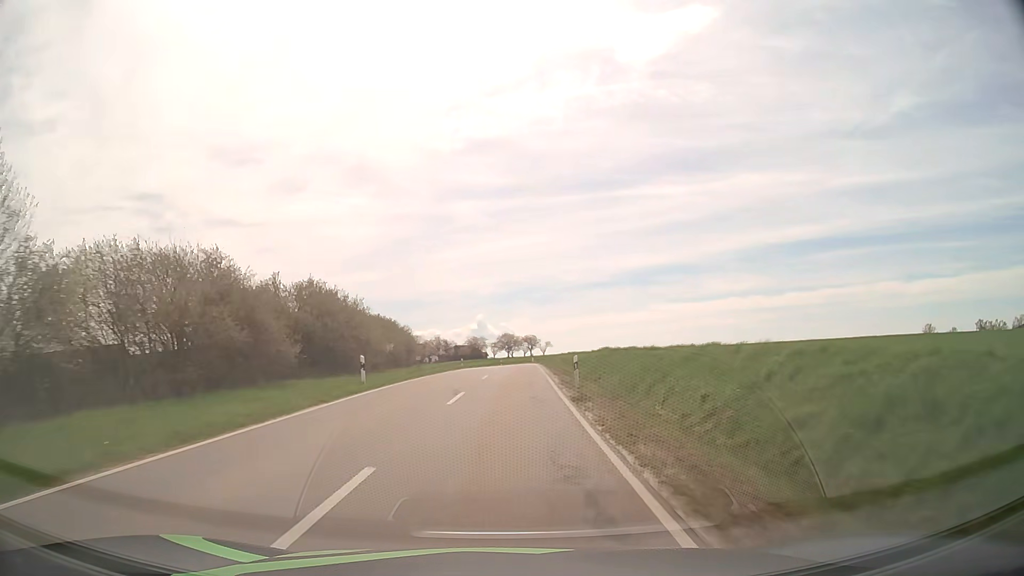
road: tertiary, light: Day
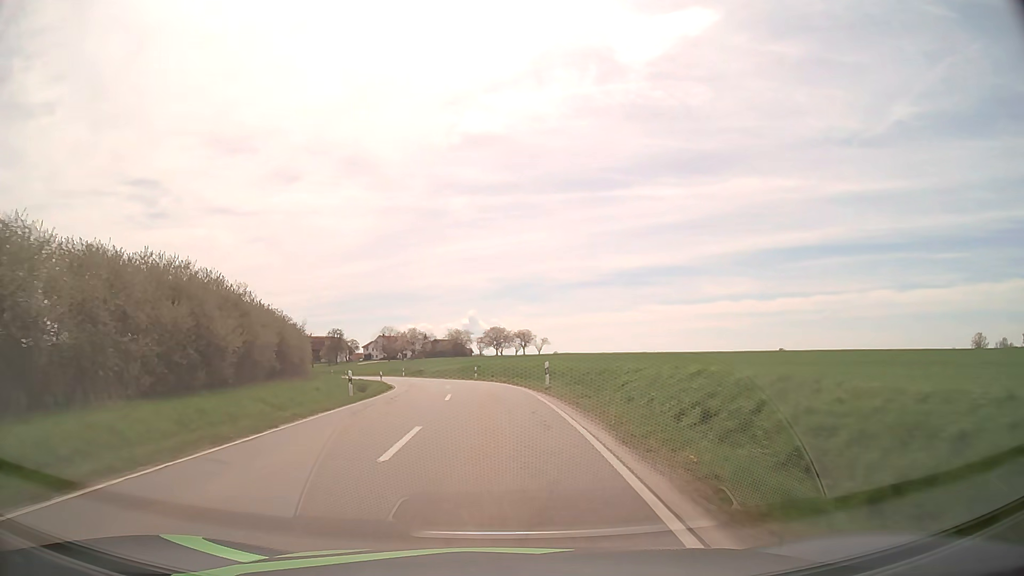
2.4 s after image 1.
(+1.0, +43.2) m; +1°
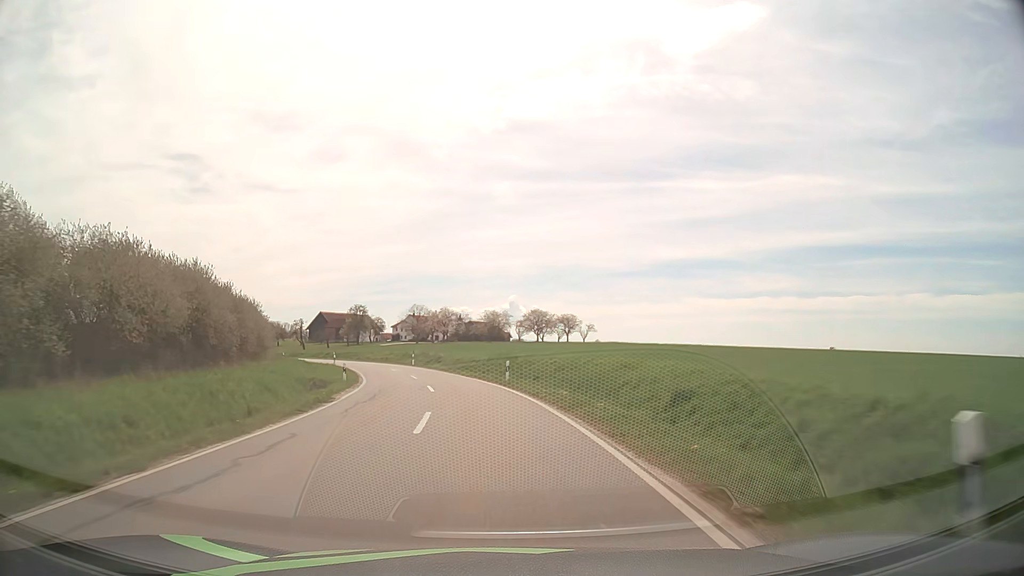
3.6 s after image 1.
(-0.6, +21.3) m; -3°
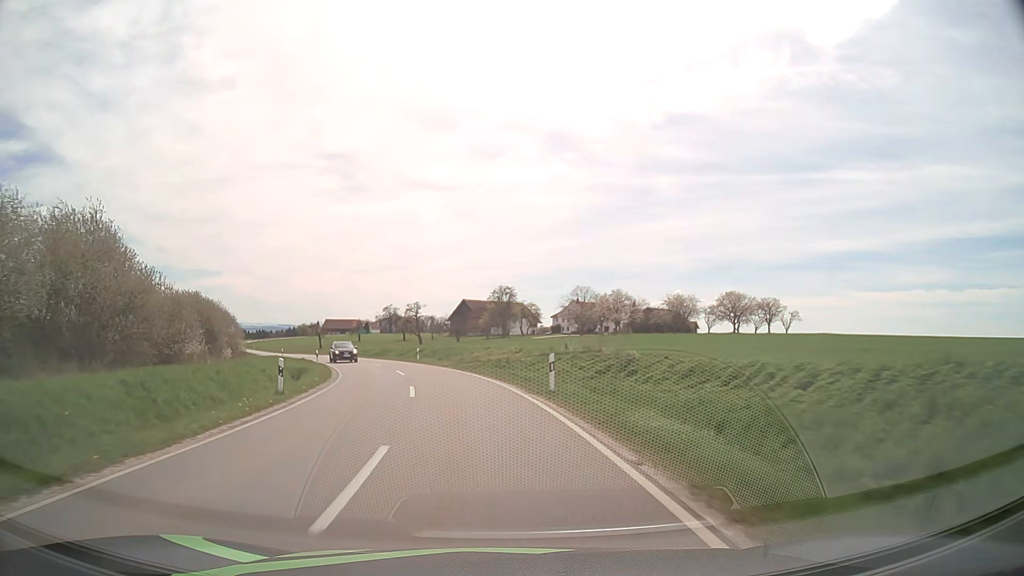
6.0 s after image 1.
(-4.7, +42.3) m; -14°
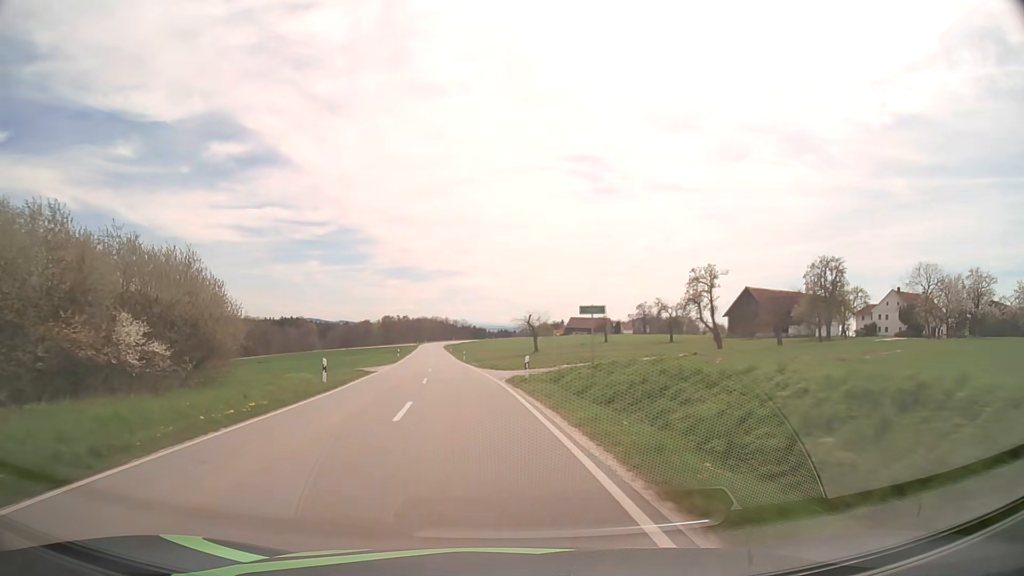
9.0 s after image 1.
(-10.1, +52.0) m; -21°
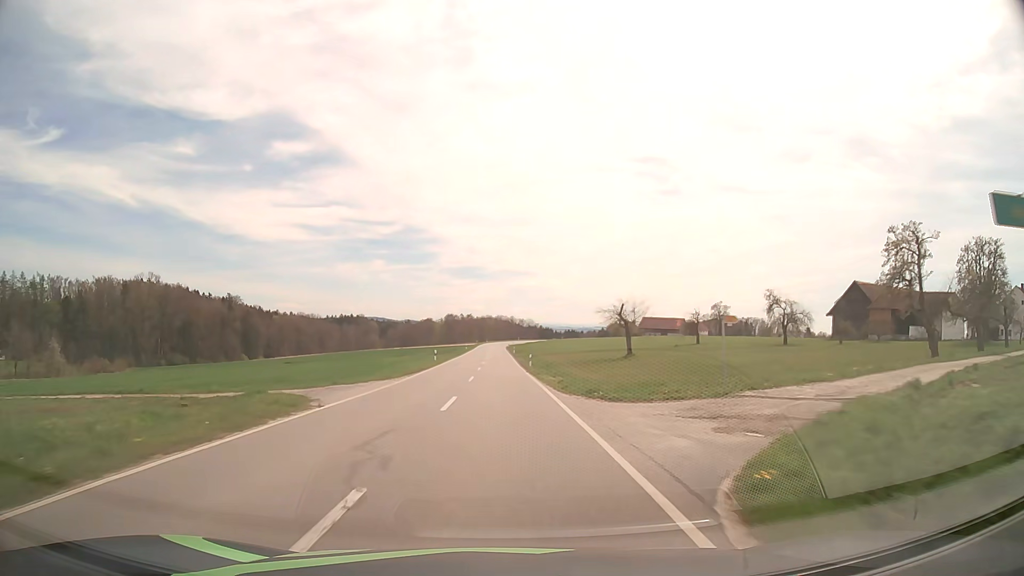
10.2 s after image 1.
(-1.3, +21.8) m; -6°
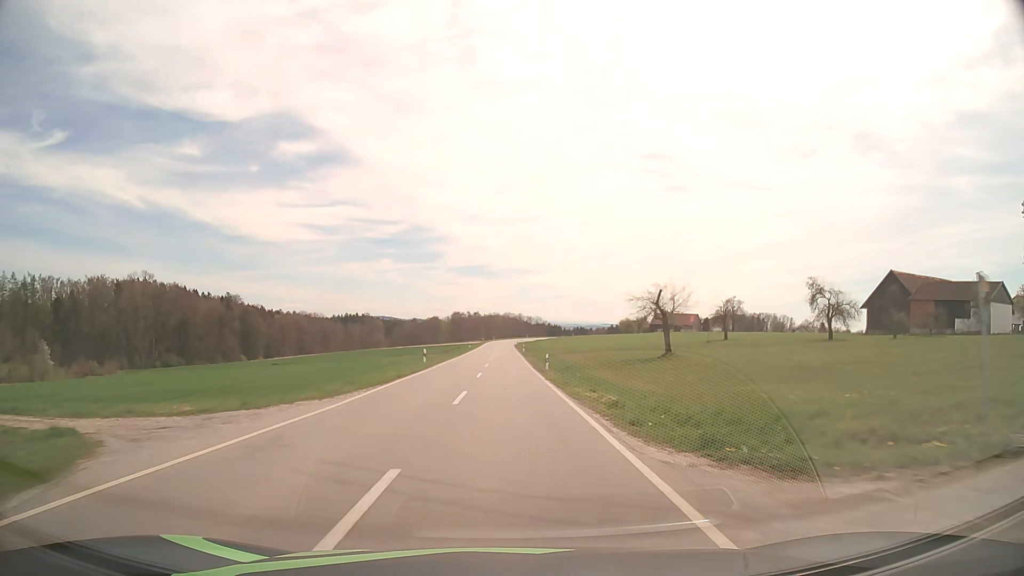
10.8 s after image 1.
(-0.1, +11.1) m; -1°
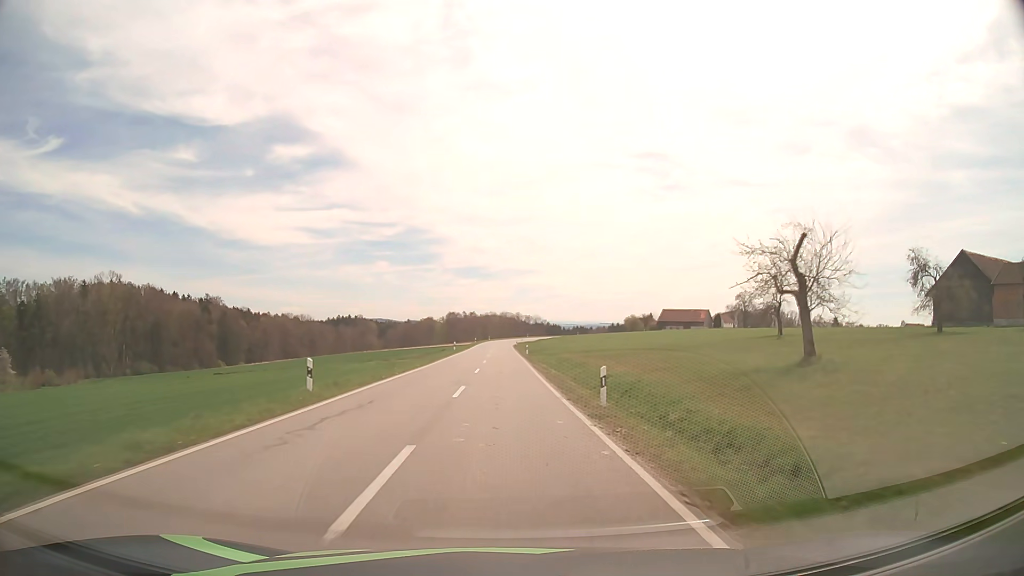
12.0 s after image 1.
(+0.1, +22.6) m; 0°
(0, +10) (0, +20) (0, +30) (0, +40) (0, +50) (0, +60) (0, +70) (0, +80) (-1, +90) (-1, +100) m
